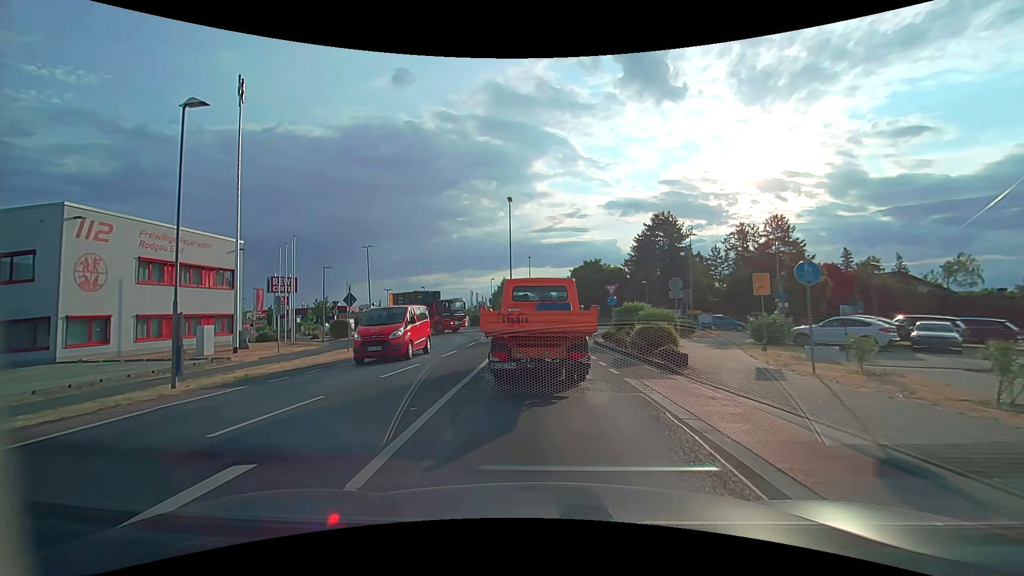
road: tertiary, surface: asphalt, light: Day
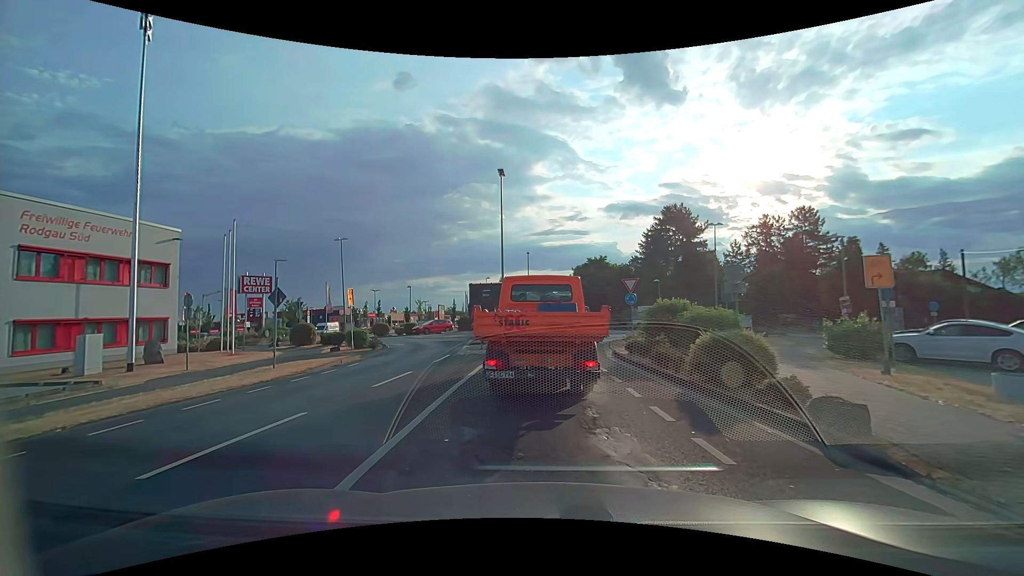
(0.0, +7.1) m; 0°
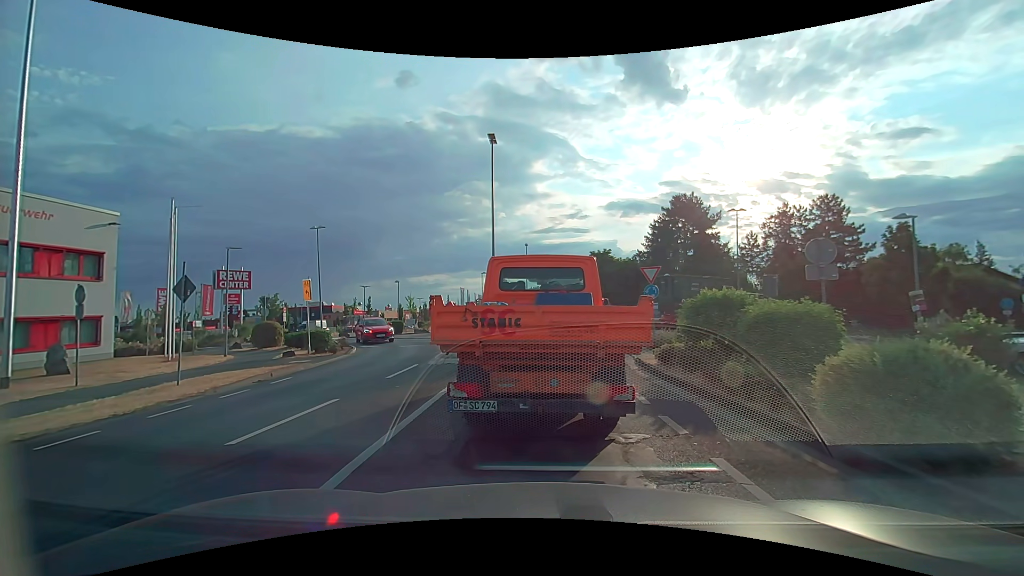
(0.0, +4.8) m; +2°
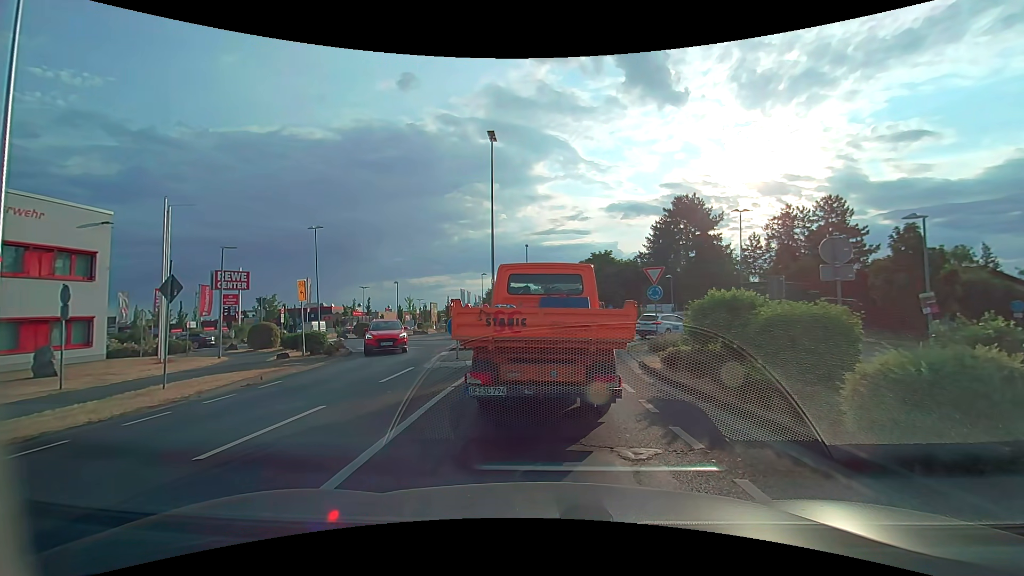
(0.0, +0.6) m; 0°
